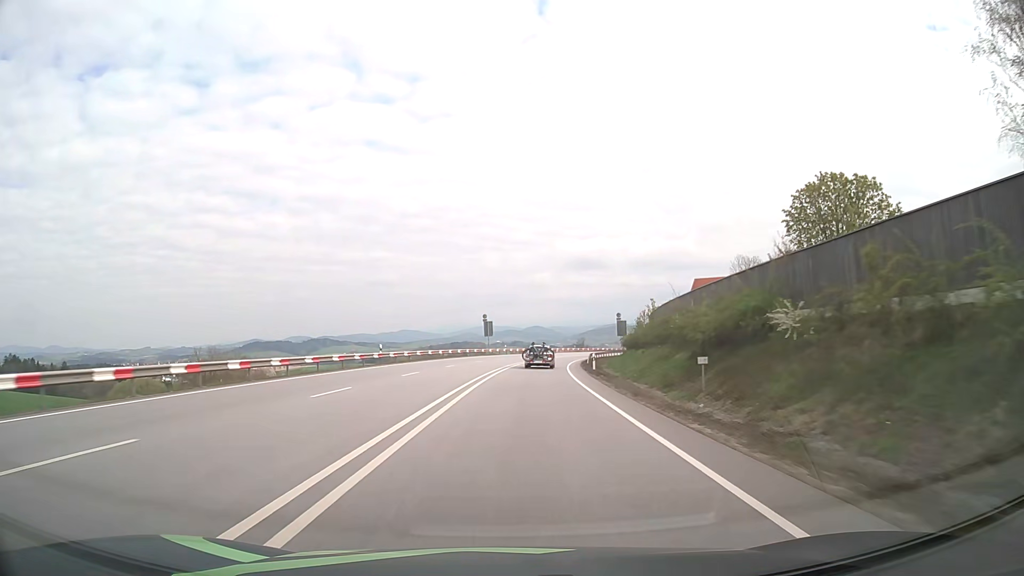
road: primary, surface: asphalt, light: Day
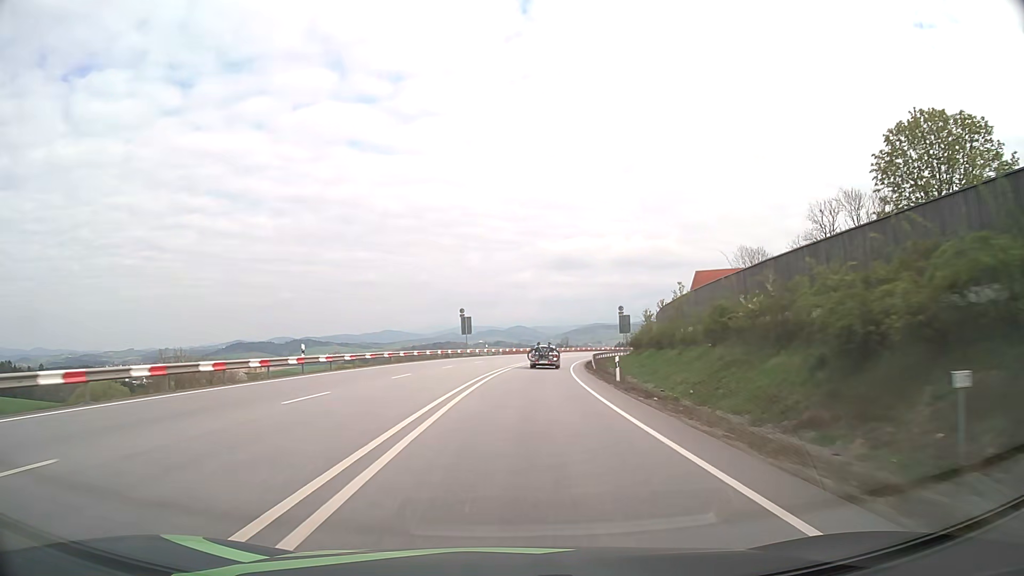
(+0.2, +14.1) m; +1°
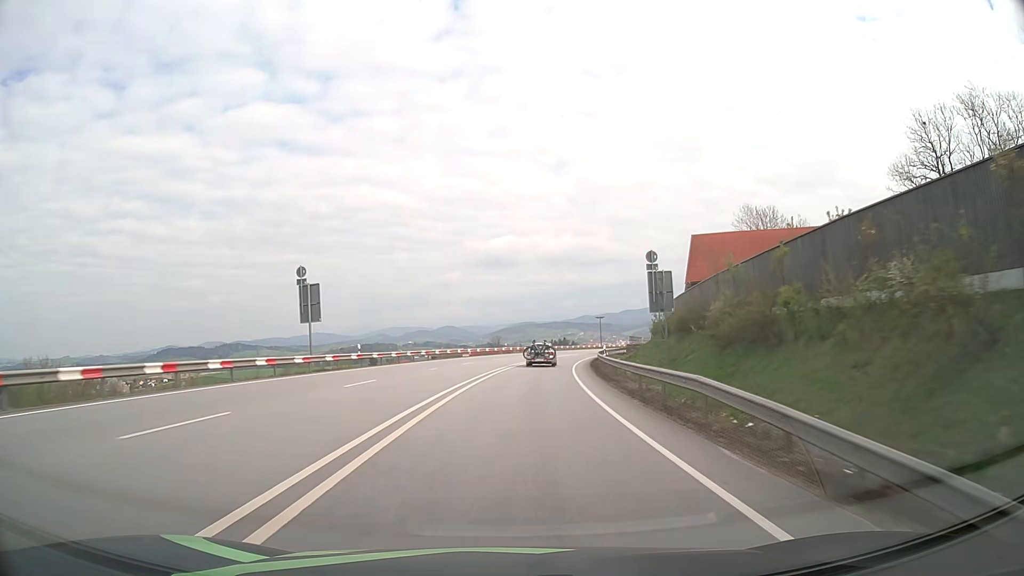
(+2.1, +42.0) m; +6°
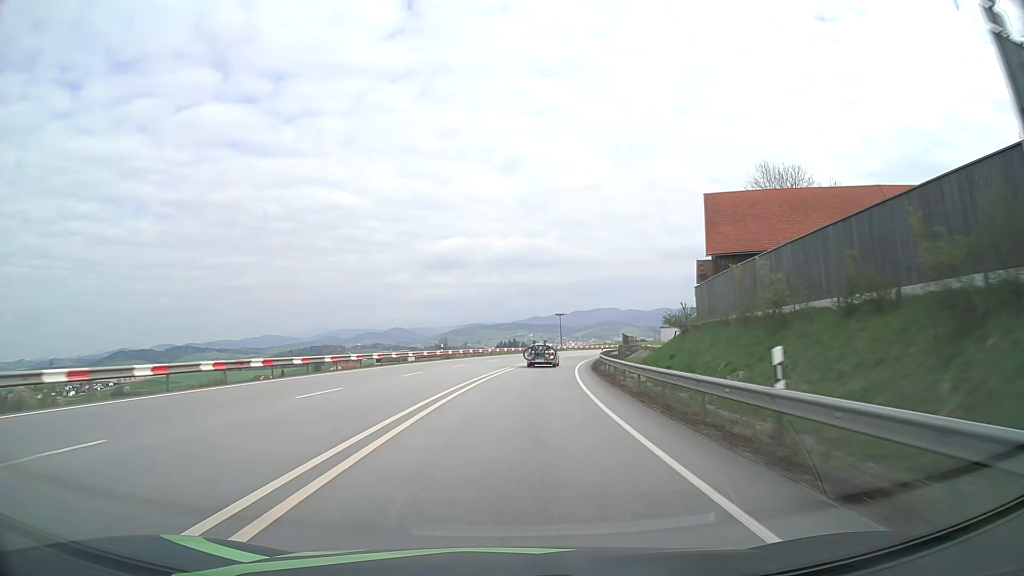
(+1.0, +27.9) m; +4°
(0, +10) (+1, +20) (+1, +30) (+2, +40) (+4, +50) (+5, +60) (+7, +70) (+9, +79) (+11, +89) (+14, +99) m
